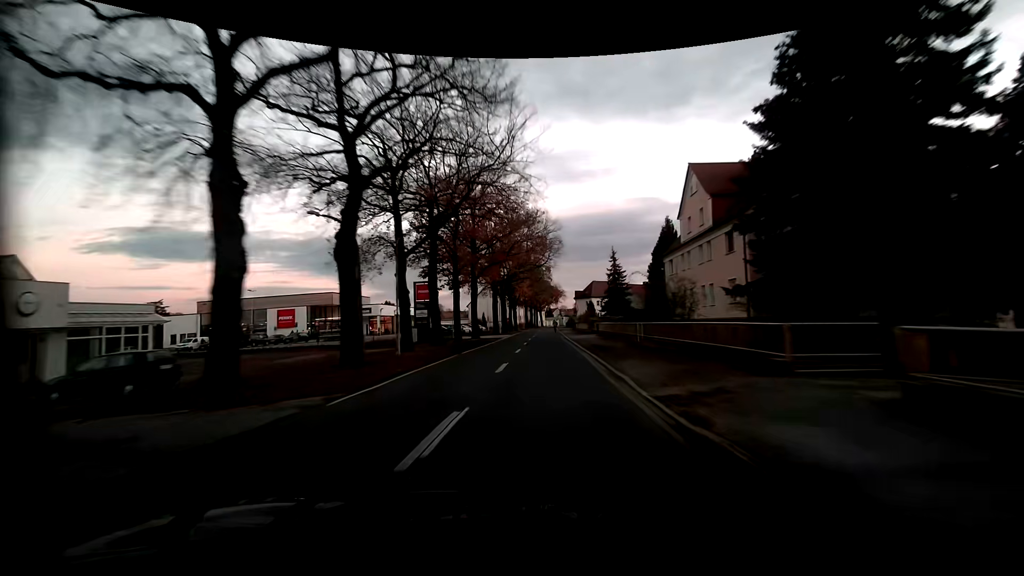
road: residential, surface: asphalt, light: Dusk
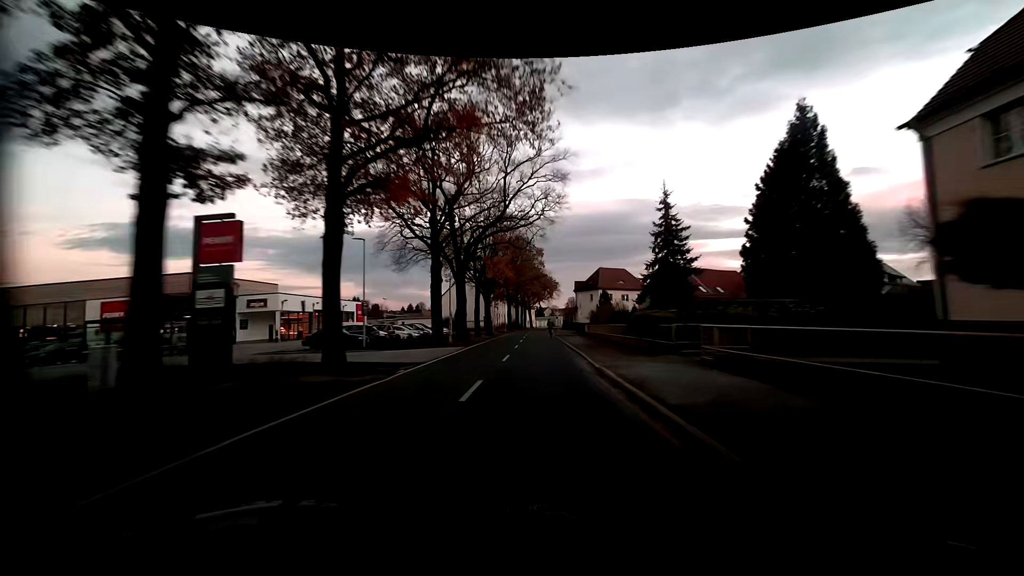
(0.0, +32.0) m; +1°
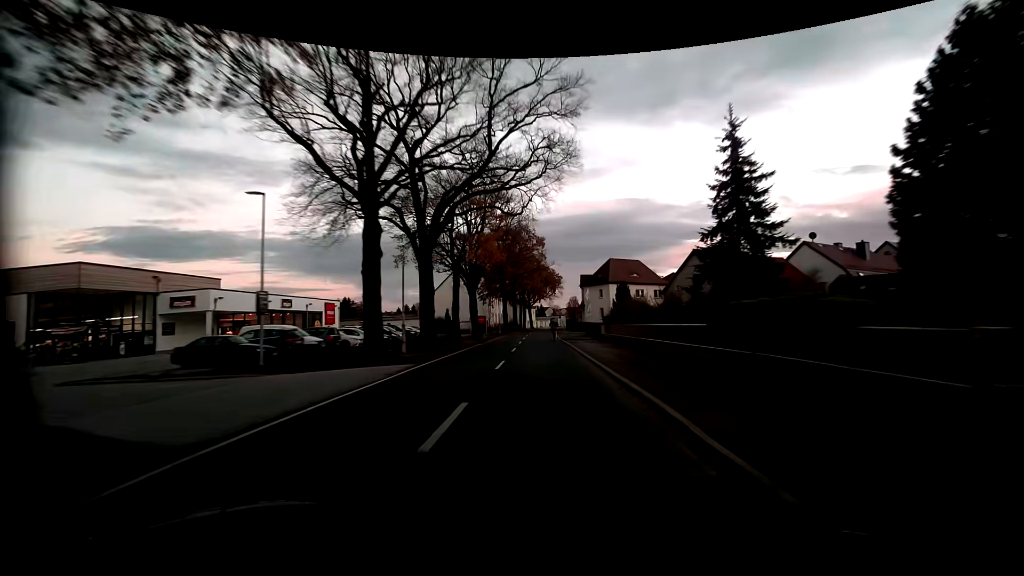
(-0.1, +12.6) m; 0°
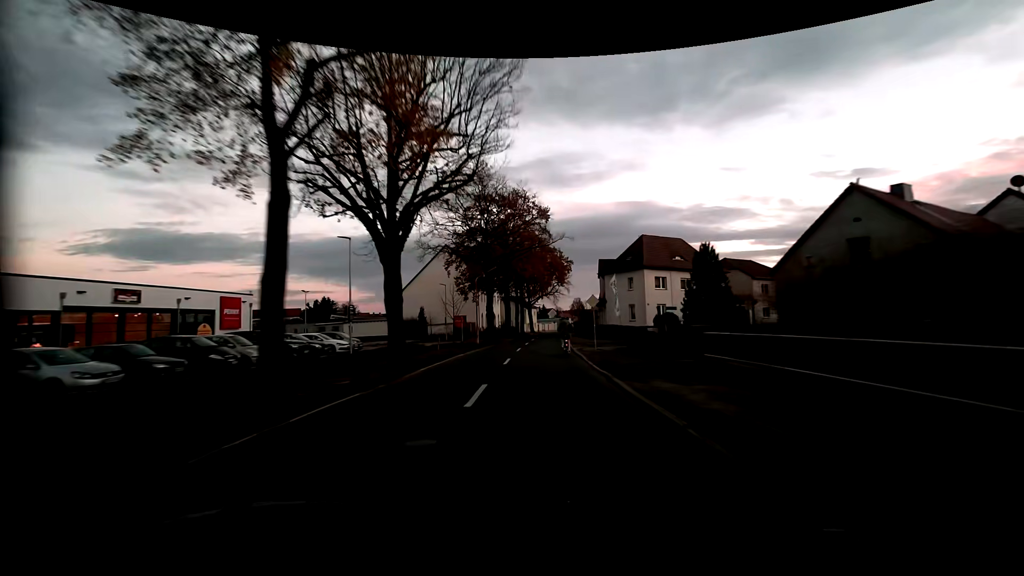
(-0.2, +23.8) m; 0°
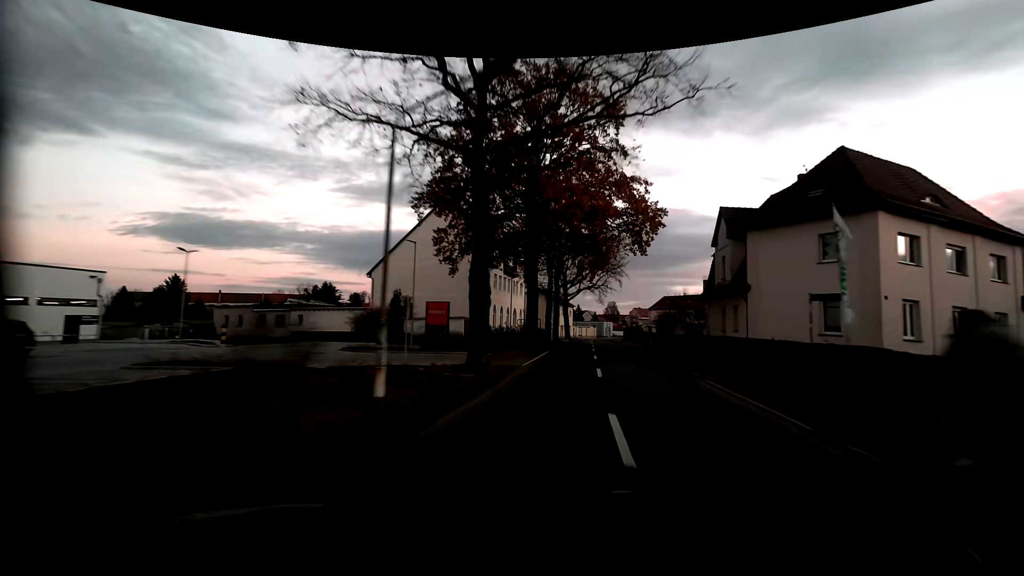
(-1.8, +30.3) m; -4°
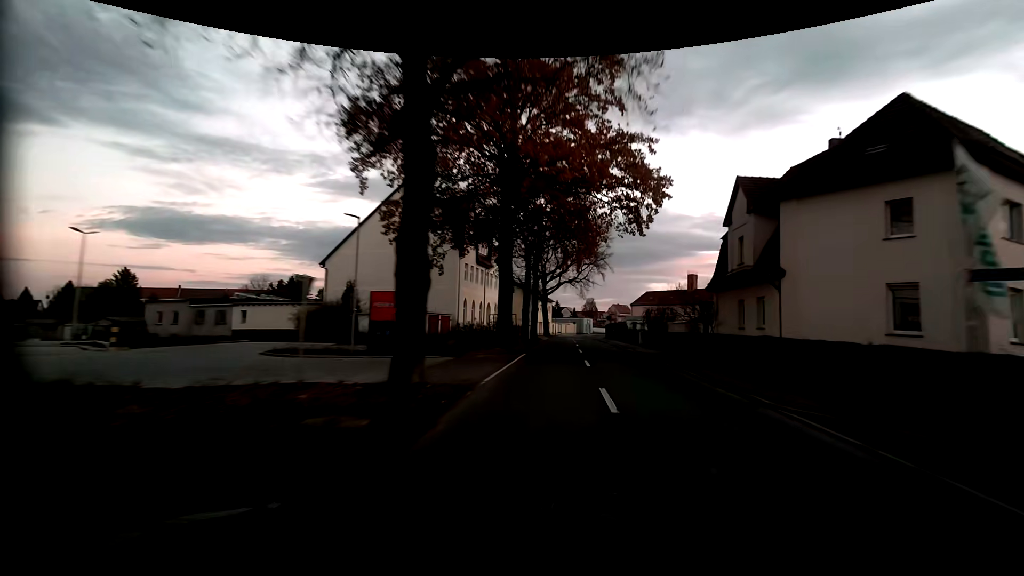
(+0.2, +6.4) m; +3°
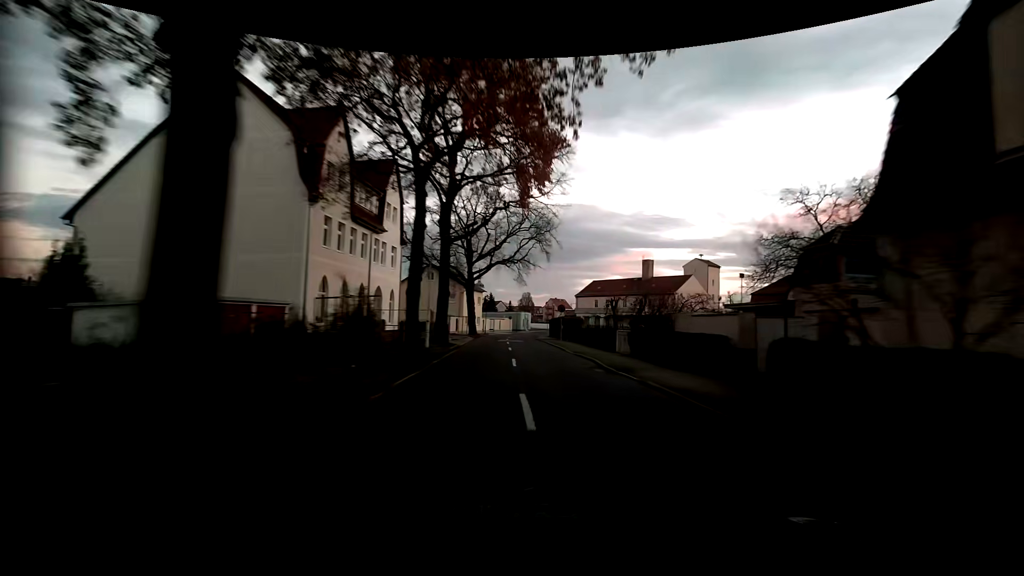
(+1.3, +19.5) m; +8°
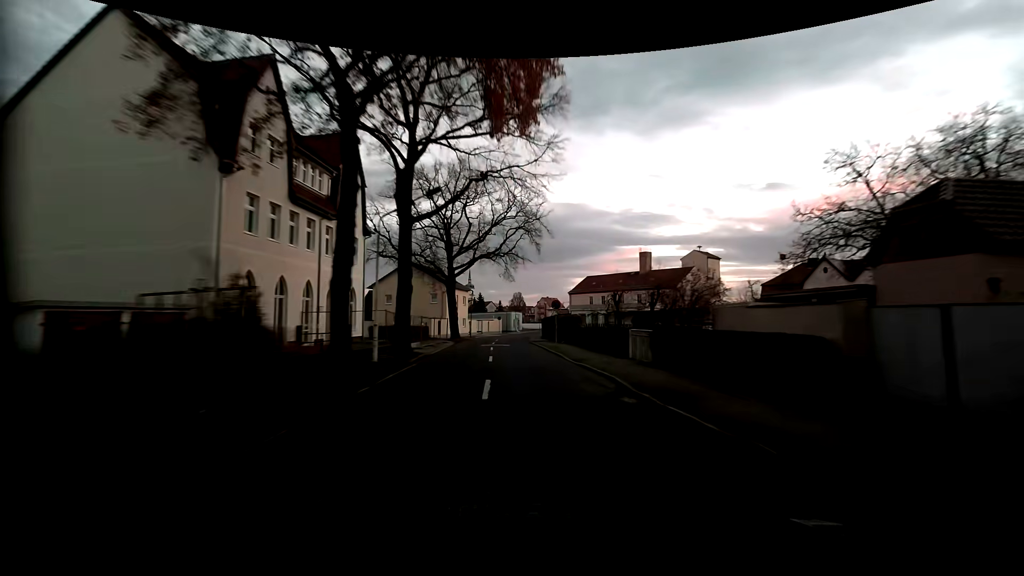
(+0.1, +6.3) m; +1°
(0, +10) (0, +20) (-1, +30) (-2, +40) (-3, +50) (-3, +60) (-2, +70) (-1, +80) (0, +90) (+2, +100) m
